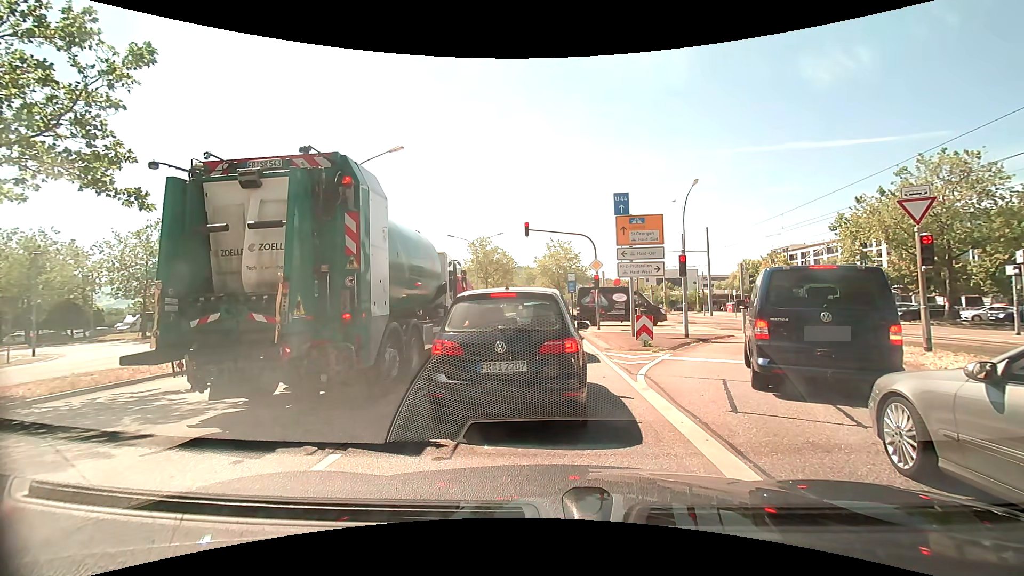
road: primary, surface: asphalt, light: Day
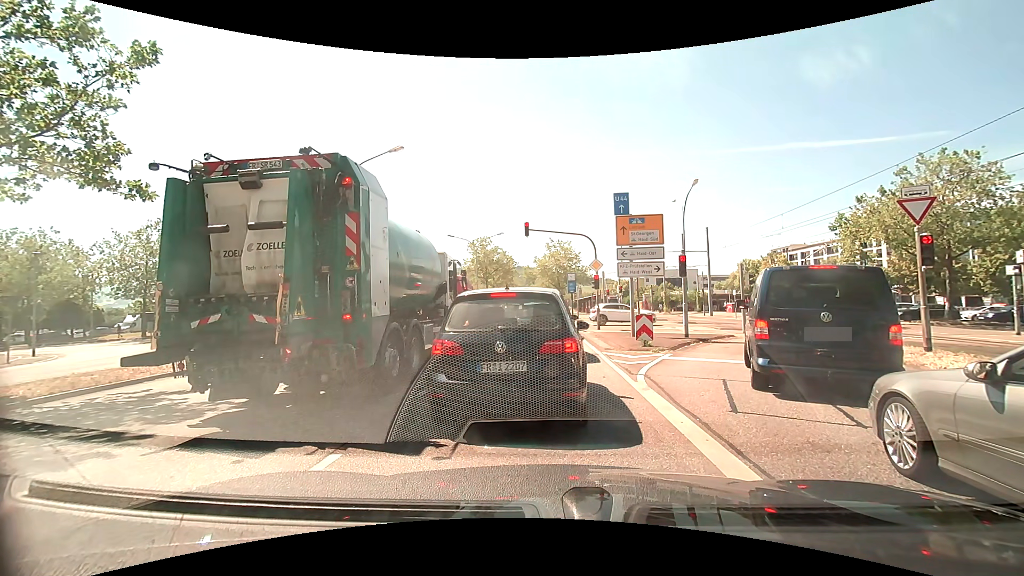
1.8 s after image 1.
(0.0, 0.0) m; 0°
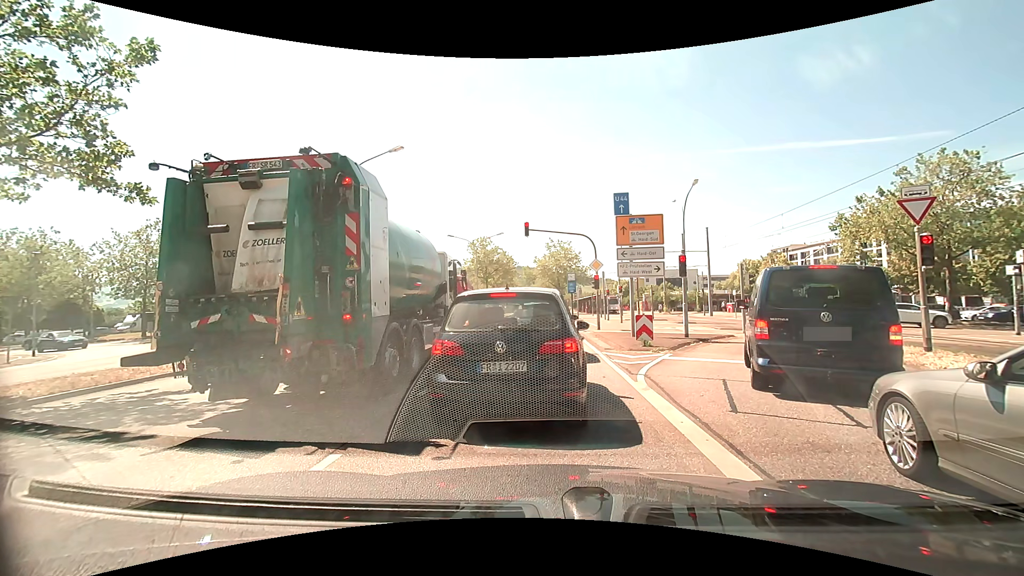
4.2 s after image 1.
(0.0, 0.0) m; 0°
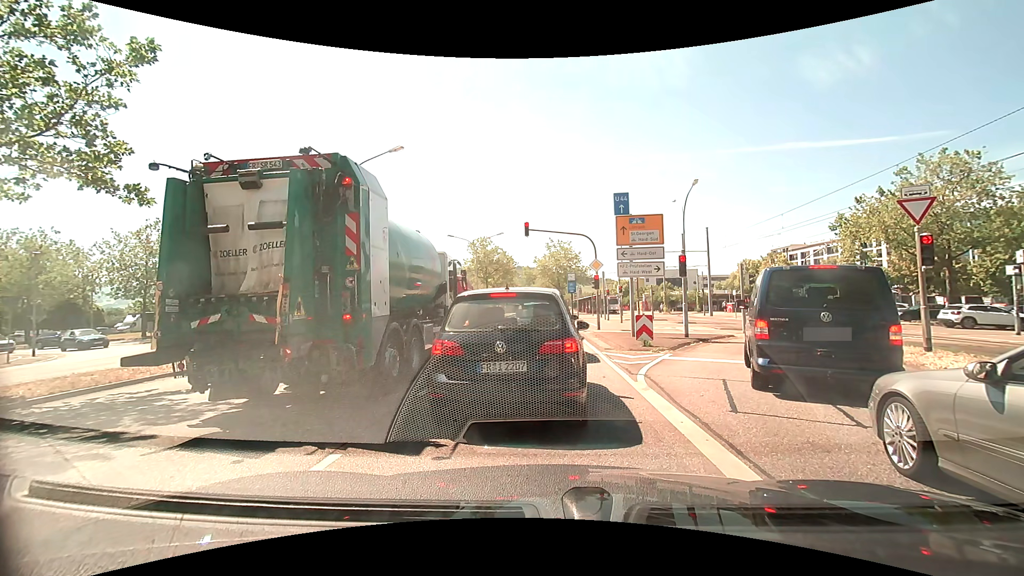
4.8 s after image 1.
(0.0, 0.0) m; 0°
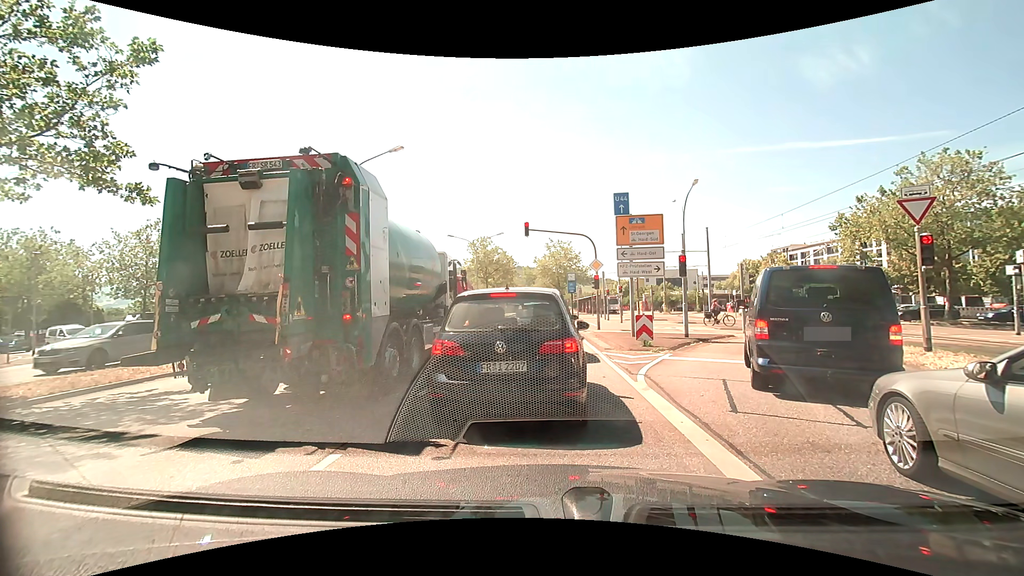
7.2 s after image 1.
(0.0, 0.0) m; 0°
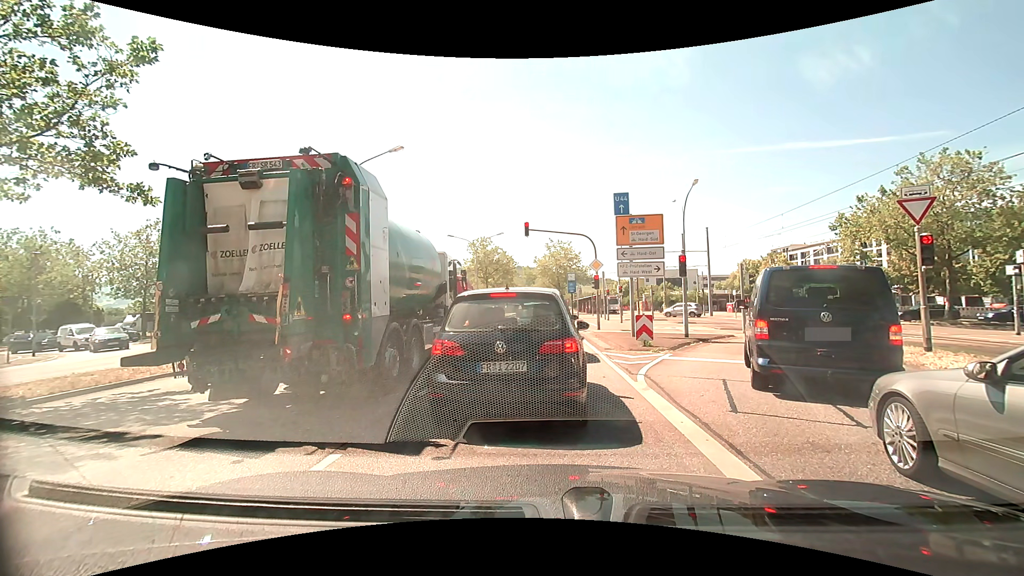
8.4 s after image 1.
(0.0, 0.0) m; 0°
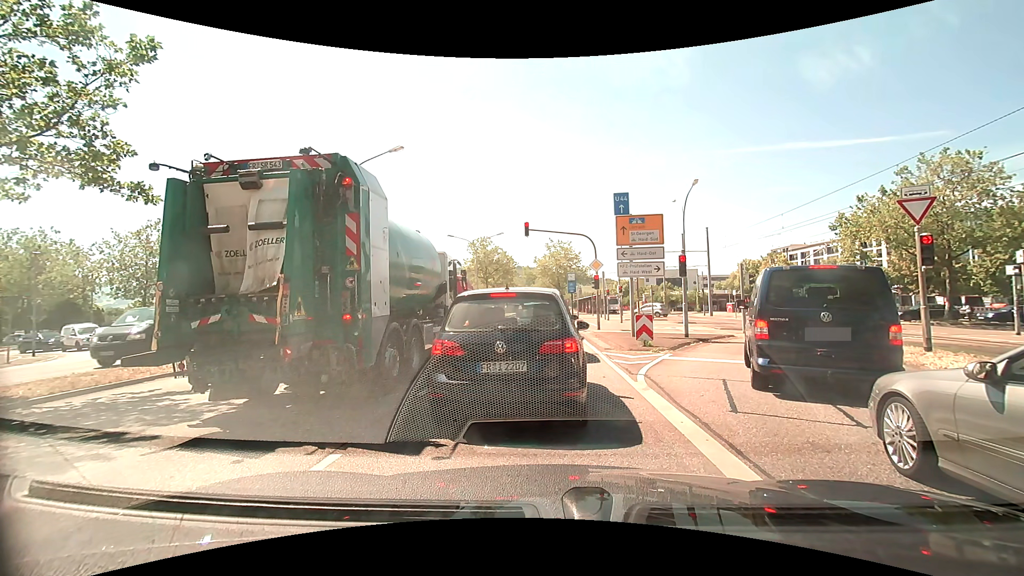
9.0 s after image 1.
(0.0, 0.0) m; 0°
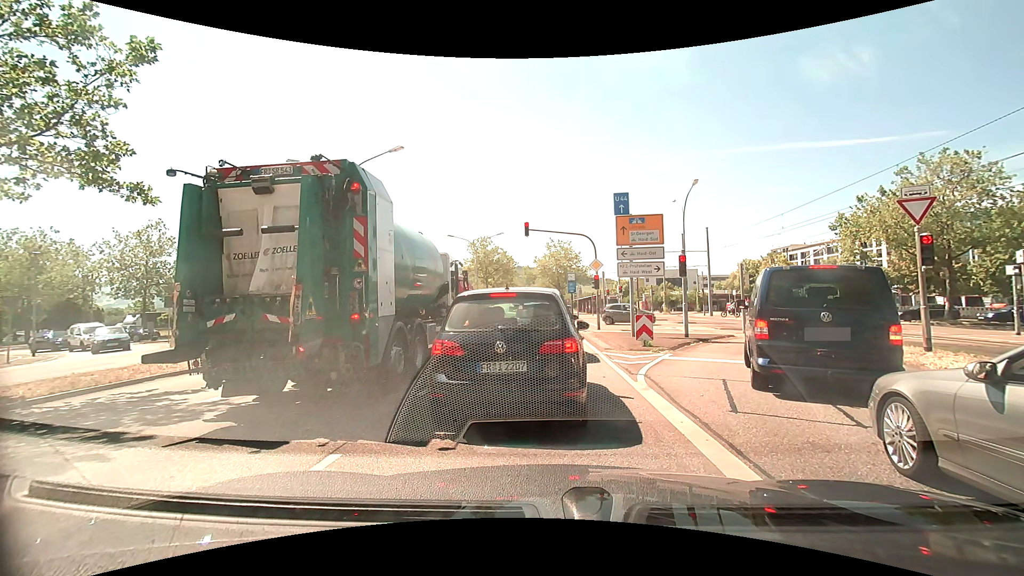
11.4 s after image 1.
(0.0, 0.0) m; 0°
(0, +10) (0, +20) (0, +30) (0, +40) (0, +50) (0, +60) (0, +70) (0, +80) (0, +90) (-1, +100) m
